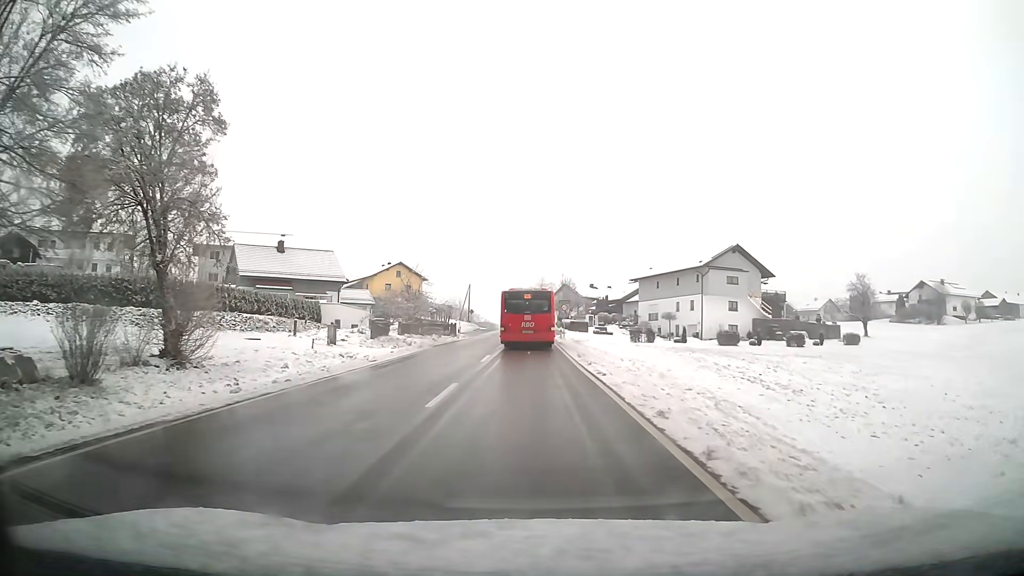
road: tertiary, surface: asphalt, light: Day
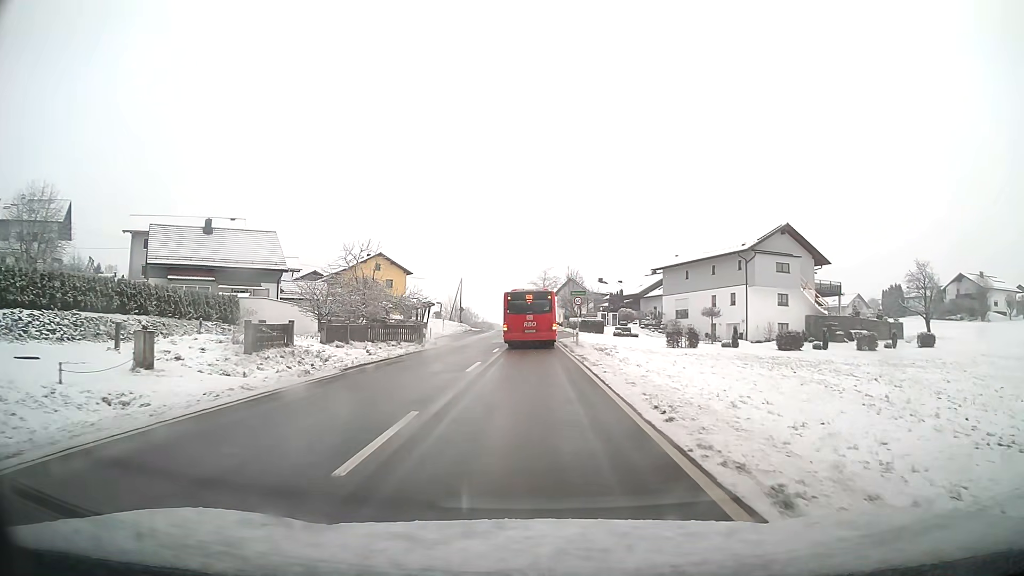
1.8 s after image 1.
(0.0, +16.8) m; 0°
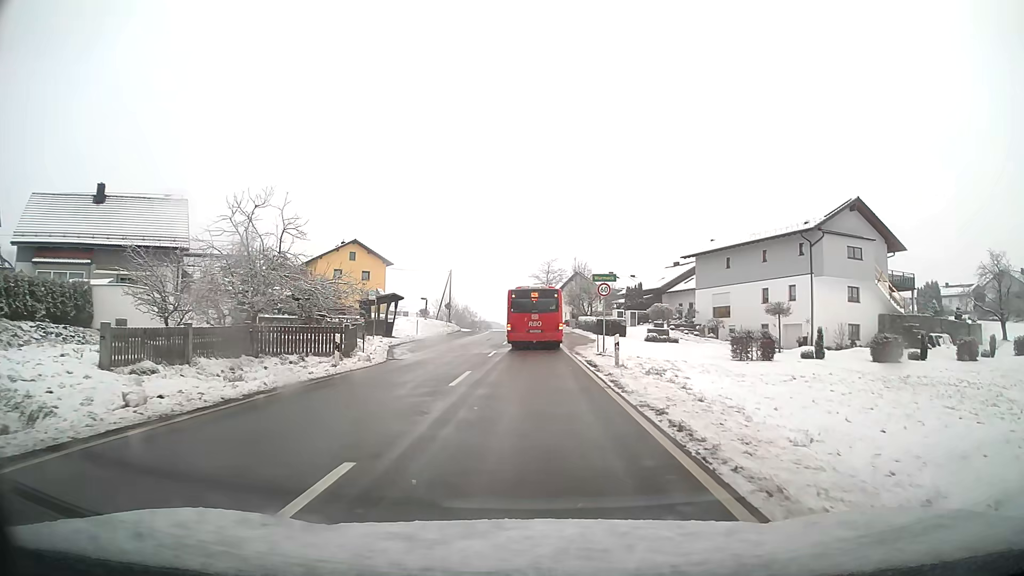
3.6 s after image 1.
(0.0, +15.4) m; 0°
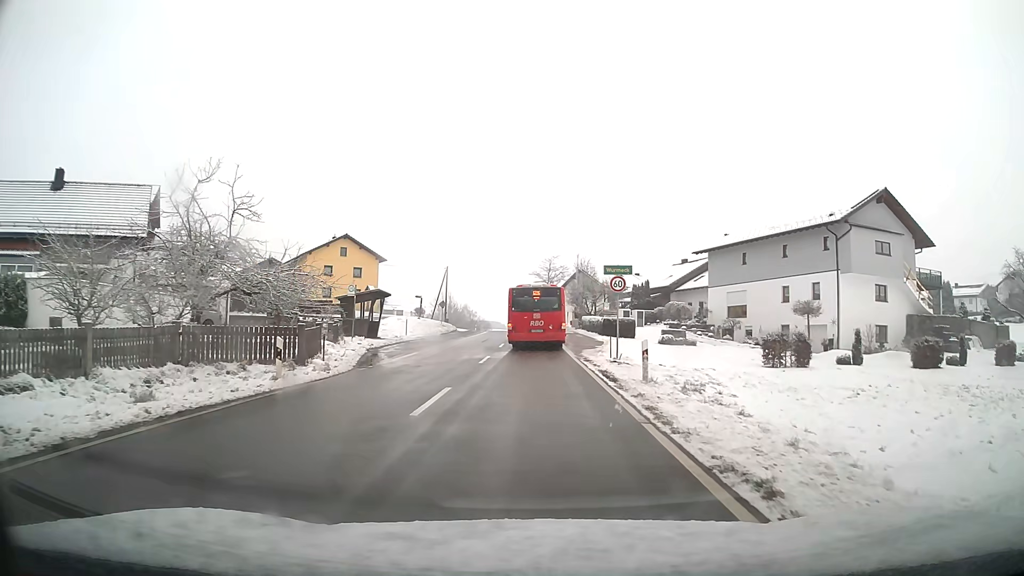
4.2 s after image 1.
(0.0, +4.5) m; 0°
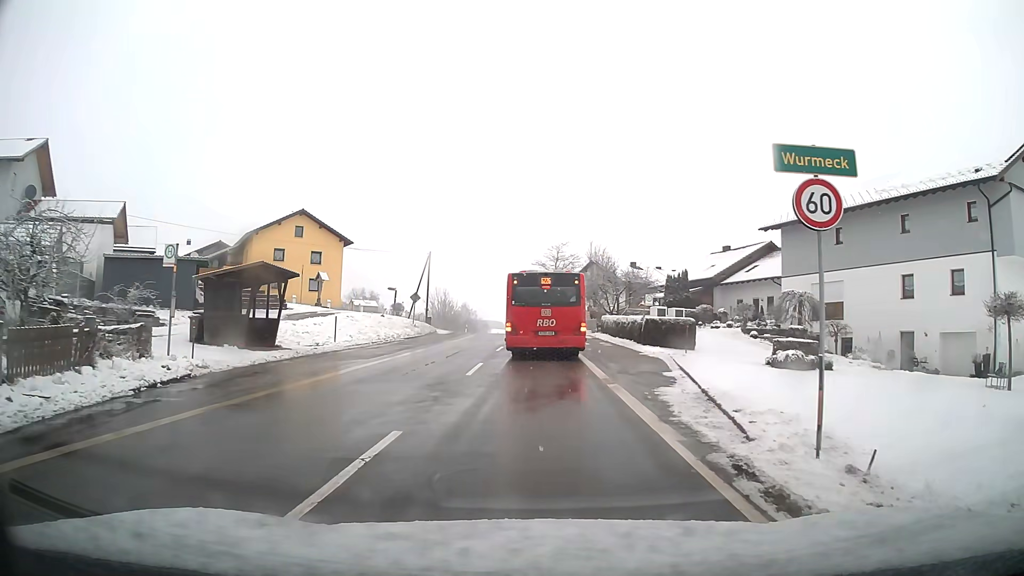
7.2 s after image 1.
(0.0, +17.2) m; 0°
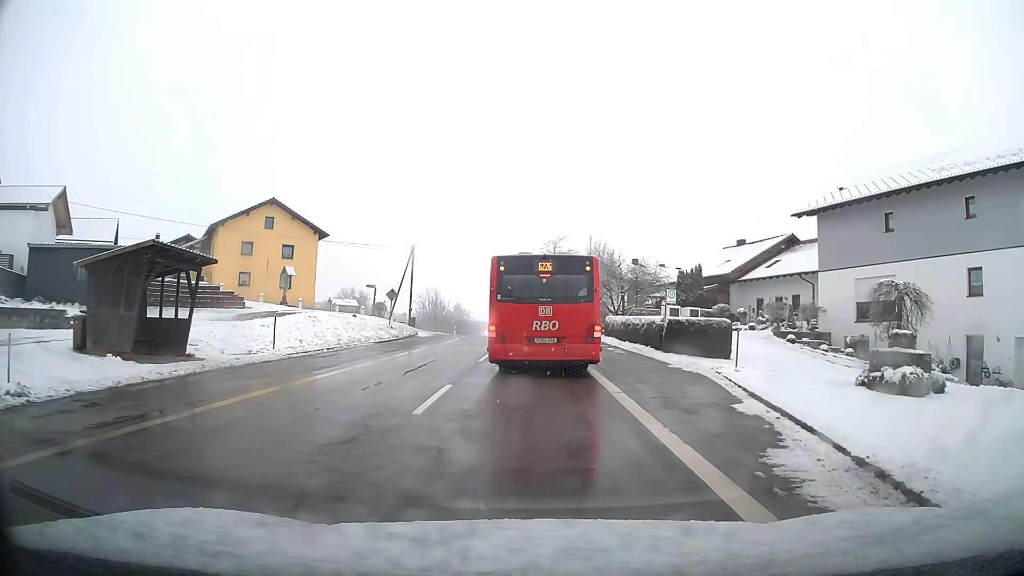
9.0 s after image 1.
(0.0, +6.4) m; 0°
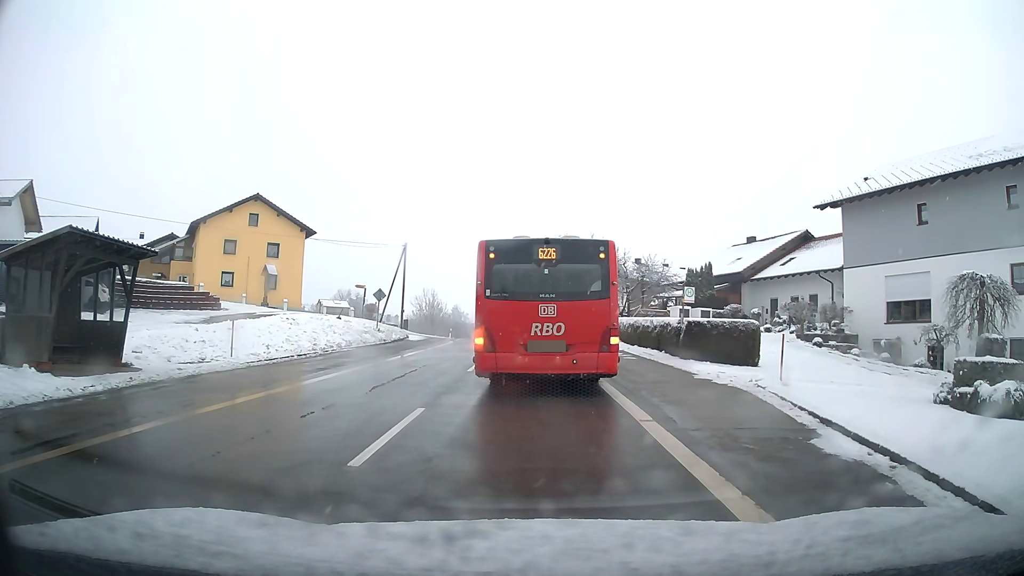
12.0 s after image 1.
(0.0, +3.3) m; 0°
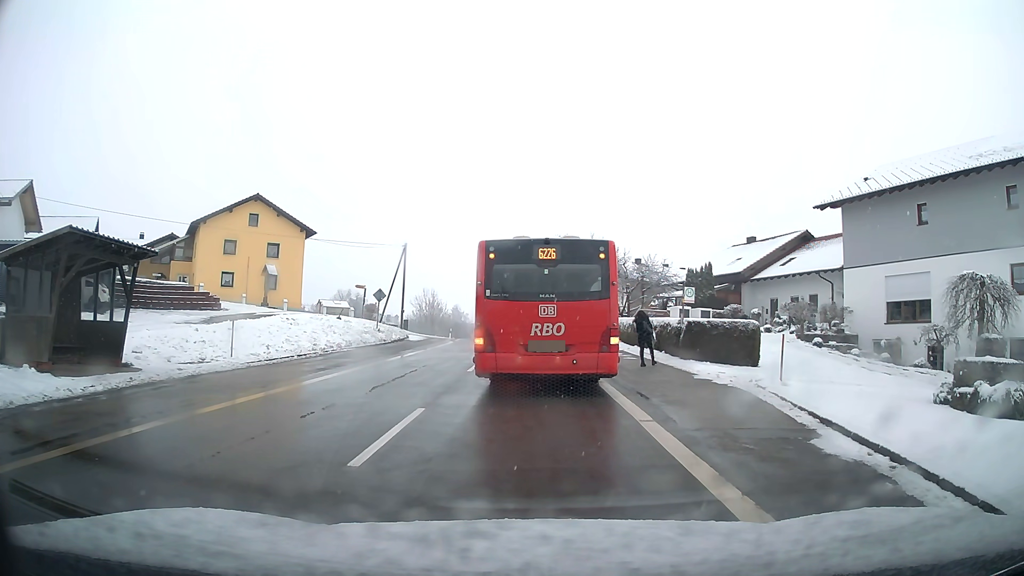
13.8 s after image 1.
(0.0, 0.0) m; 0°
(0, +10) (0, +20) (0, +30) (0, +40) (0, +50) (-1, +60) (-3, +70) (-5, +80) (-7, +89) (-9, +99) m
